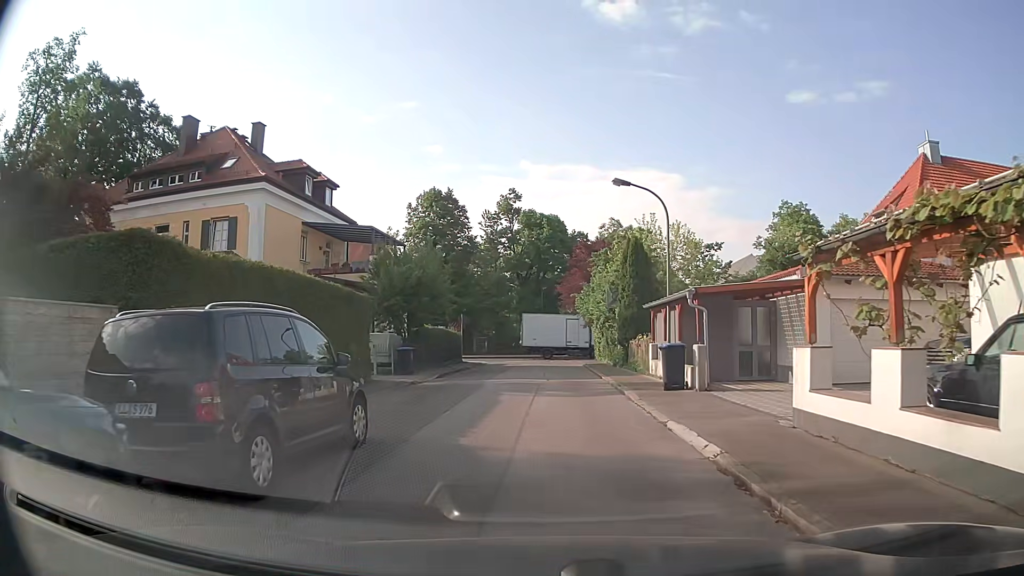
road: residential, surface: asphalt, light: Day
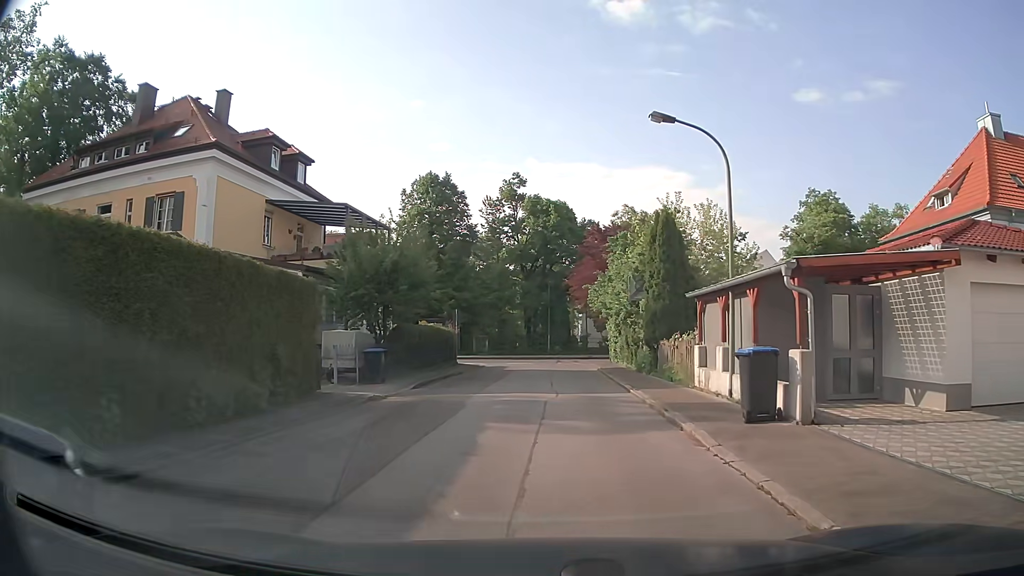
(-0.2, +5.9) m; -2°
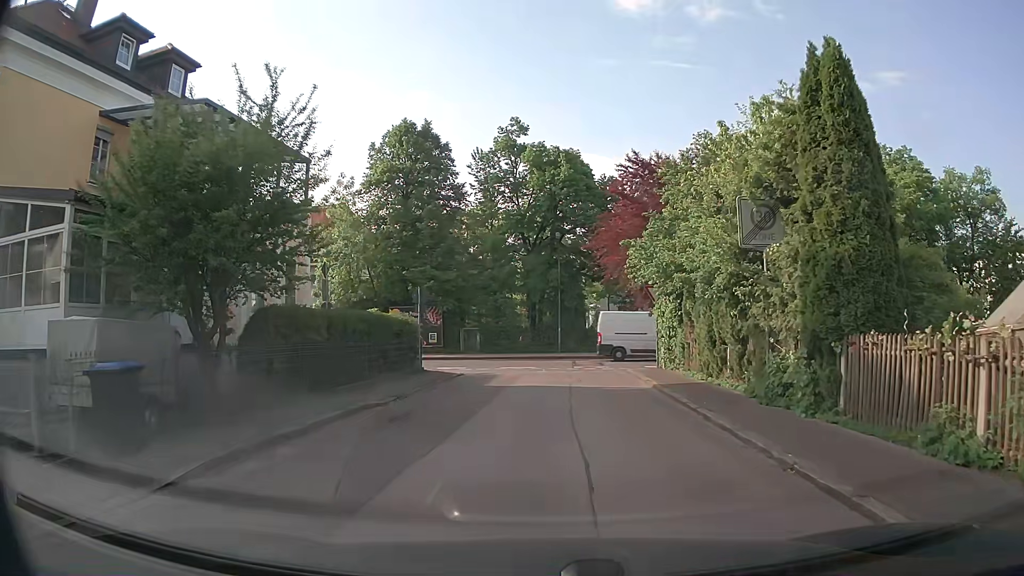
(-0.2, +13.8) m; -1°
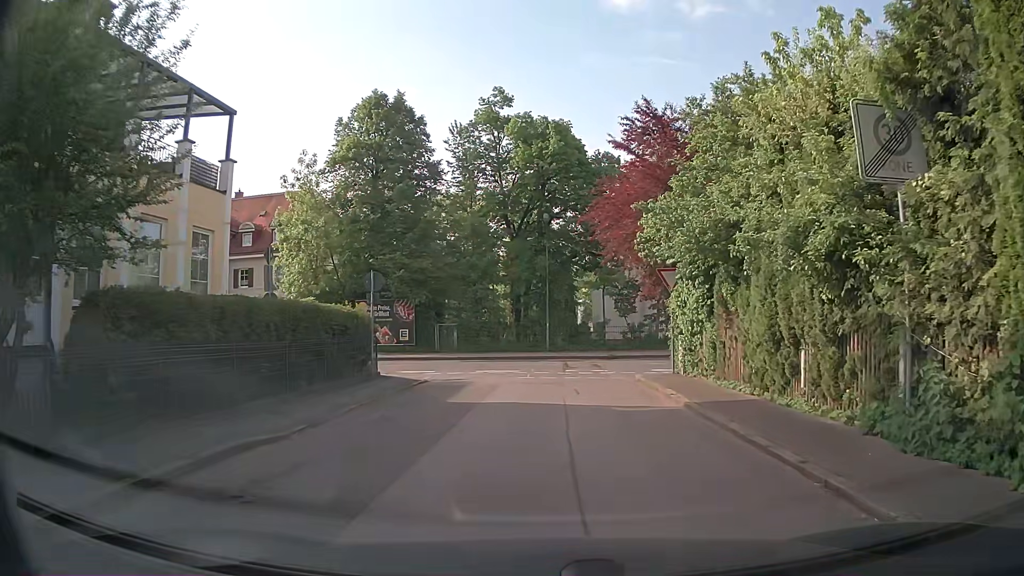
(+0.1, +5.2) m; +1°
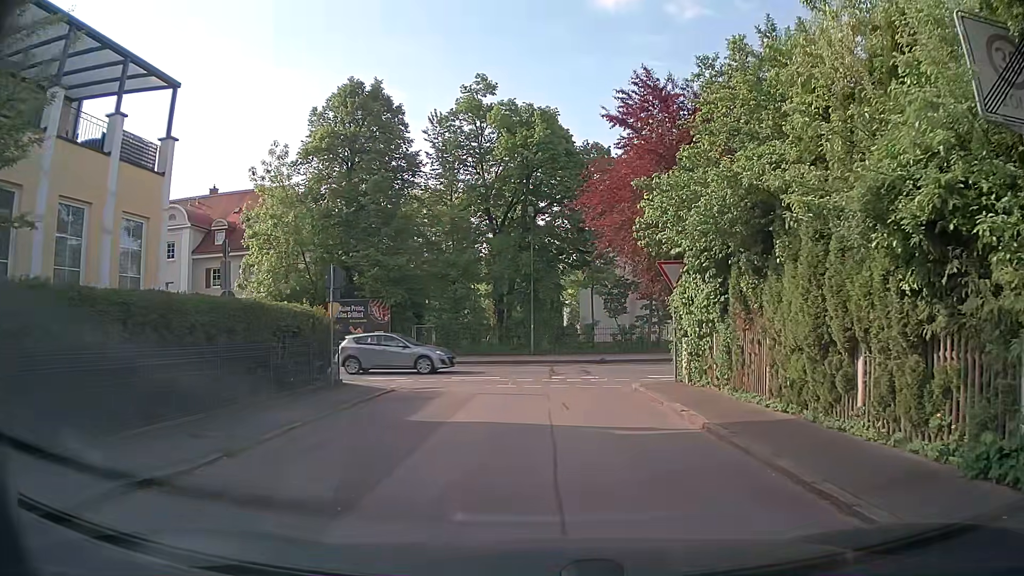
(+0.1, +2.5) m; +3°
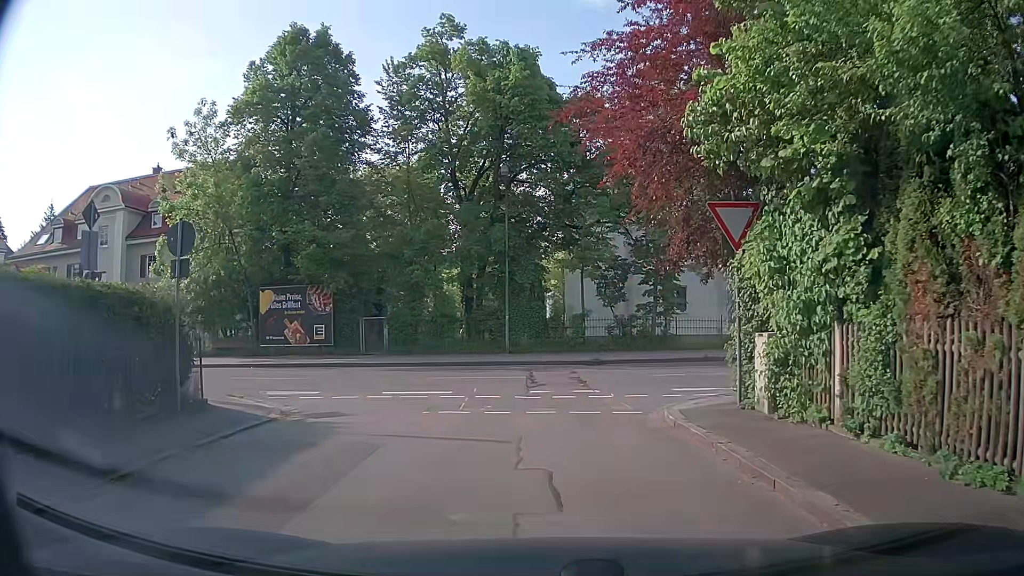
(0.0, +7.0) m; +1°
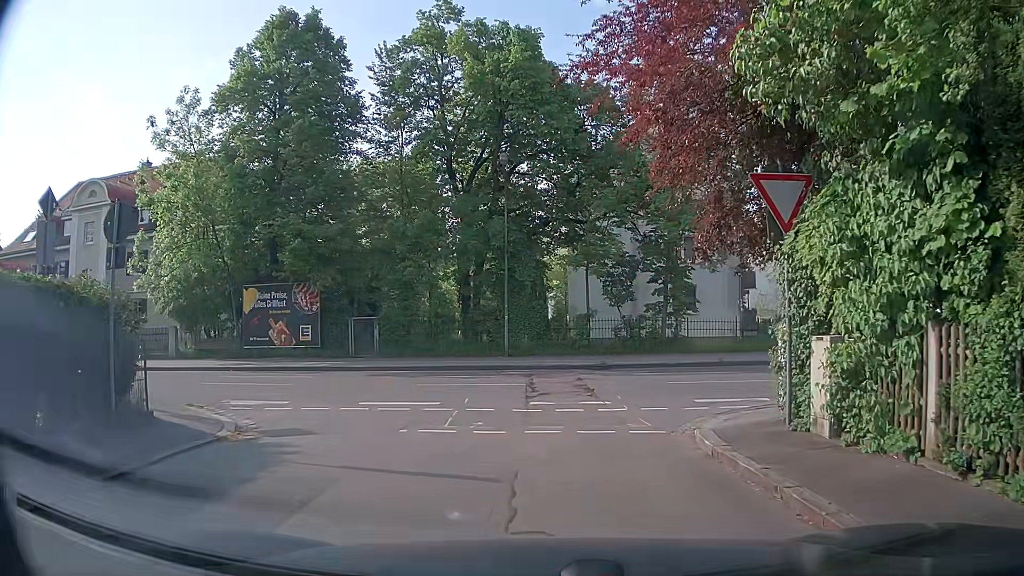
(0.0, +1.9) m; -1°
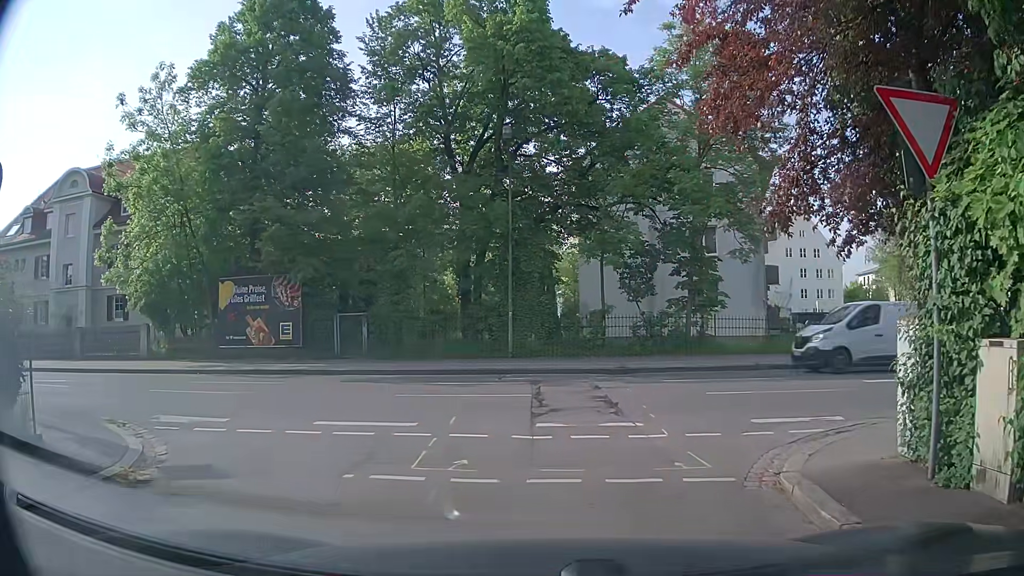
(0.0, +2.9) m; 0°
